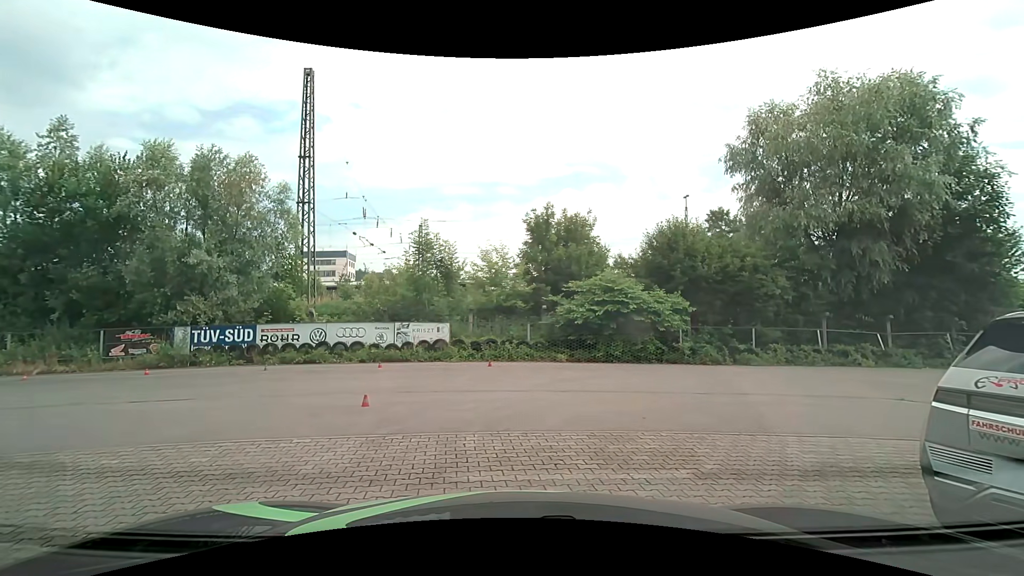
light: Day
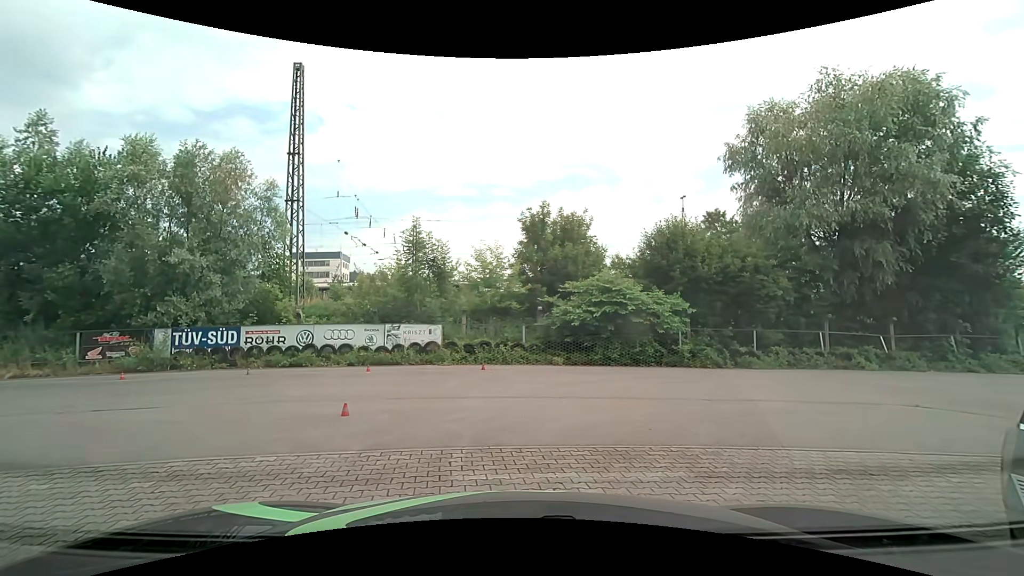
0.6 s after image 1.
(0.0, +0.6) m; 0°
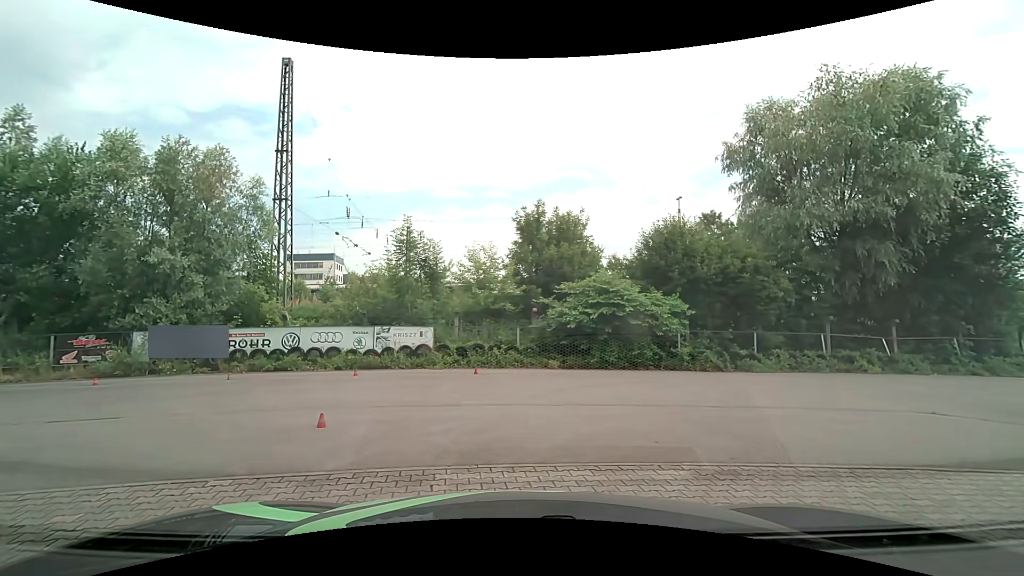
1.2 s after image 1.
(0.0, +0.6) m; 0°
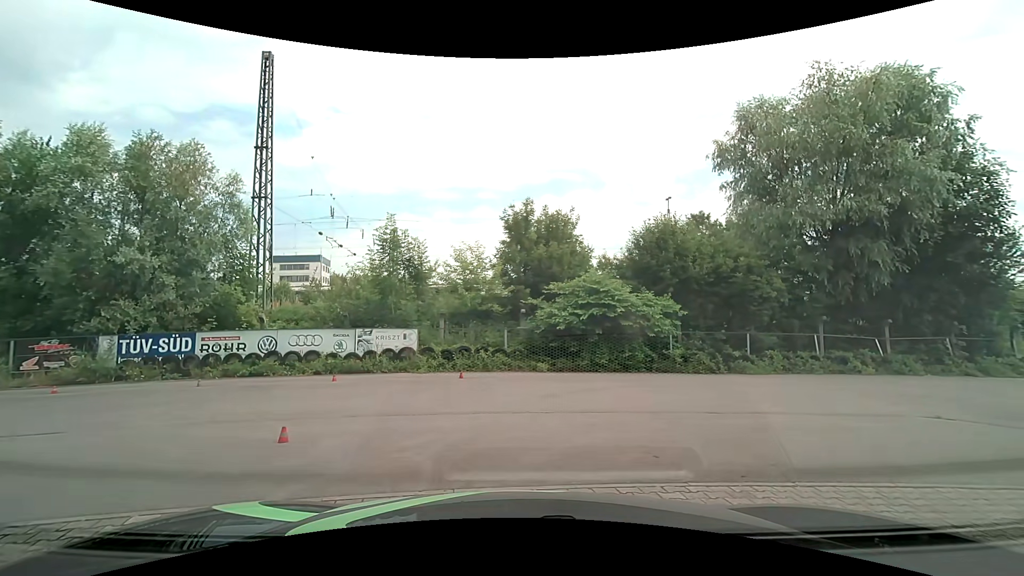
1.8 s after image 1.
(0.0, +0.6) m; 0°
